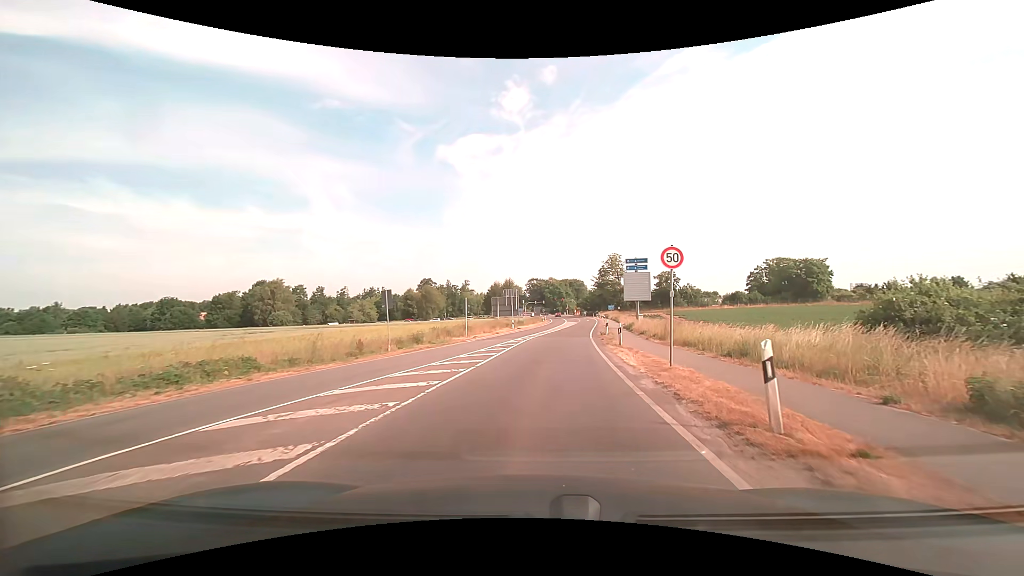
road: secondary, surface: asphalt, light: Day
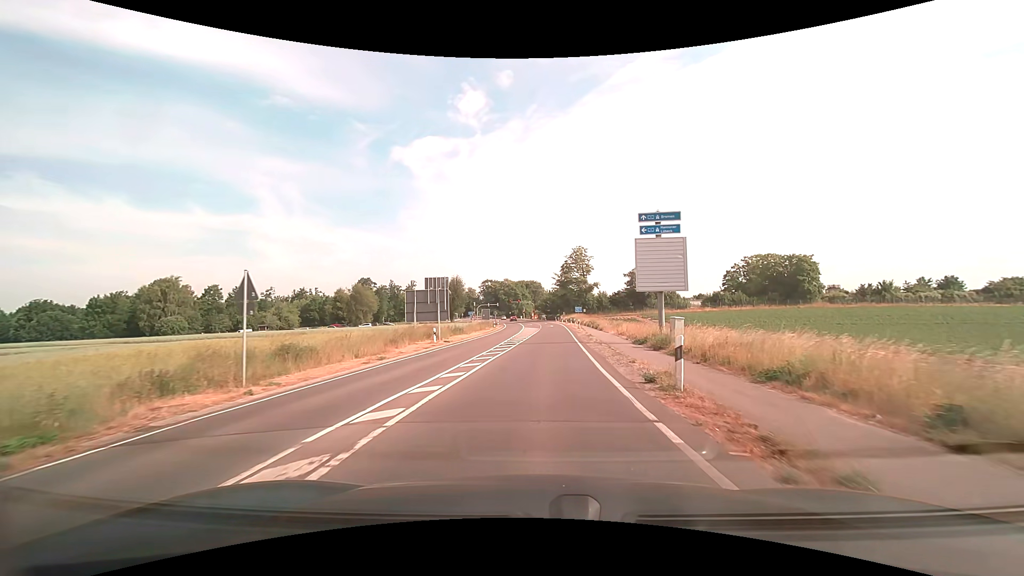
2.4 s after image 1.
(+1.3, +24.0) m; +5°
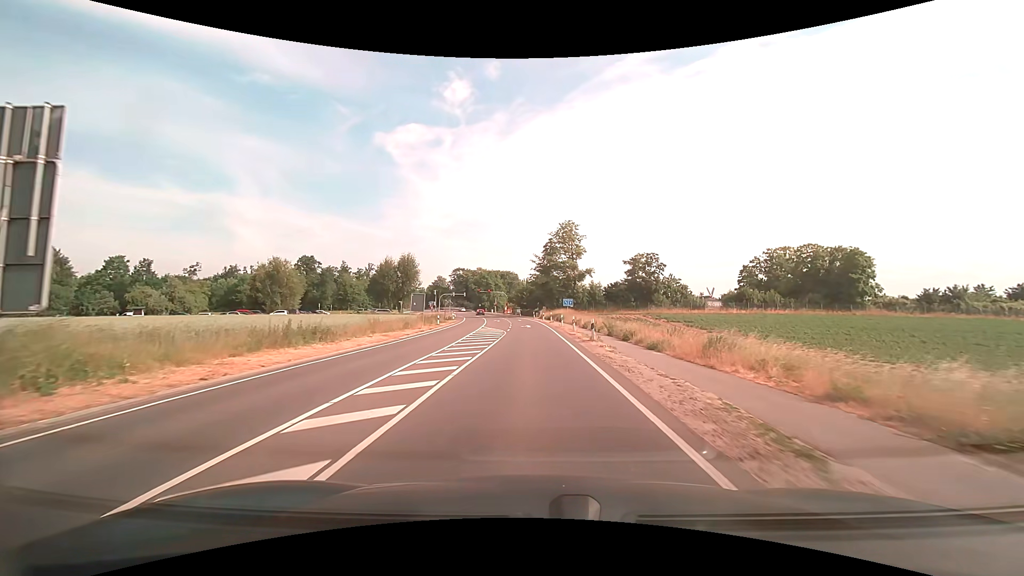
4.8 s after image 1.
(+0.9, +30.3) m; +3°
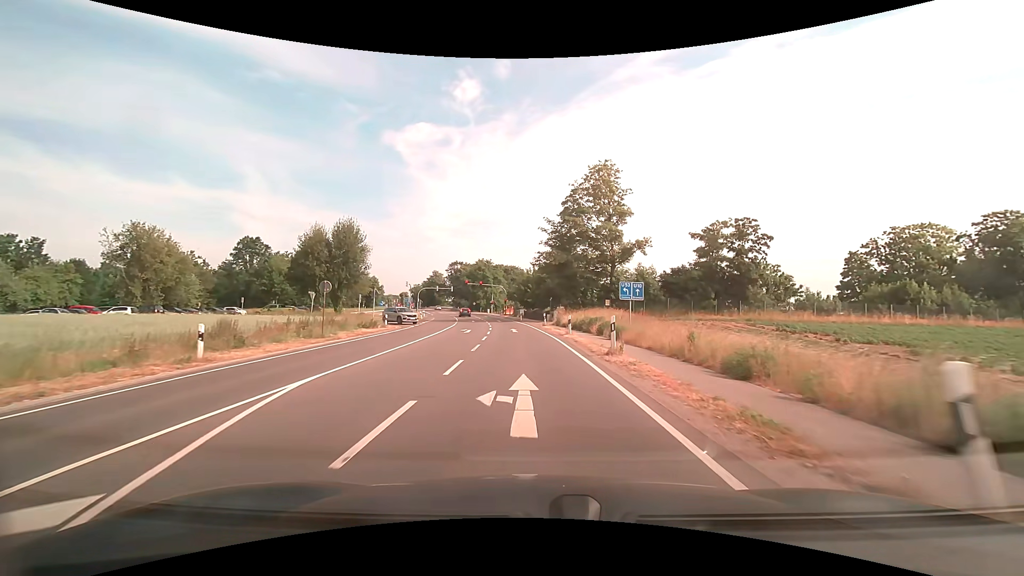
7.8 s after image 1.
(-0.2, +37.9) m; -1°
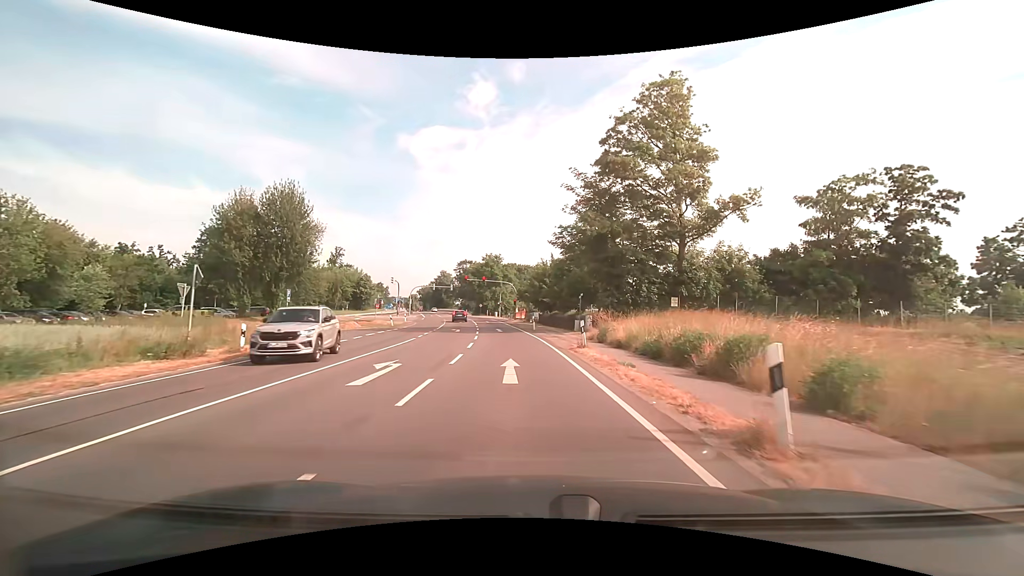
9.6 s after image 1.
(-0.3, +21.0) m; -2°
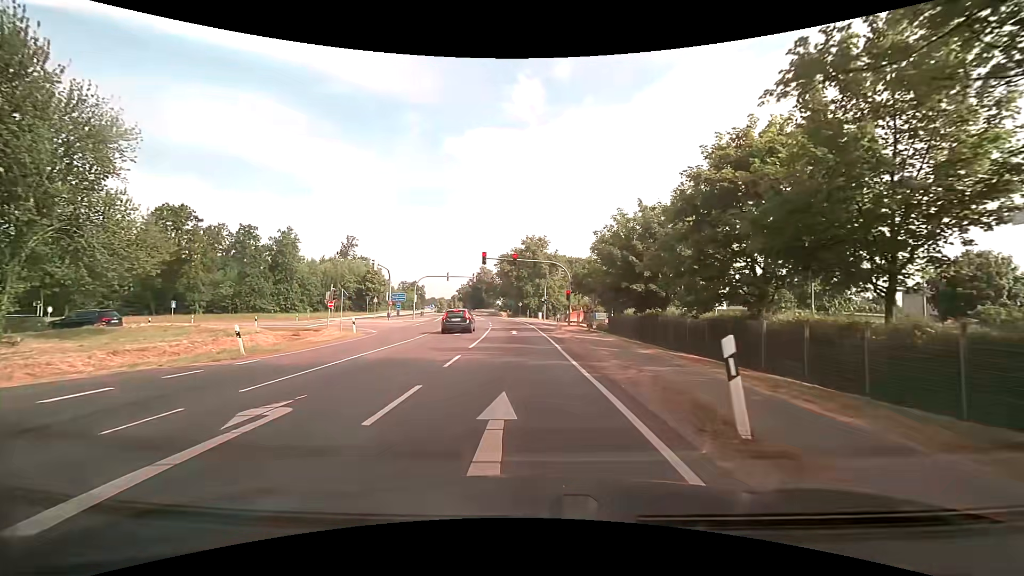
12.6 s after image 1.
(-1.3, +31.2) m; -5°
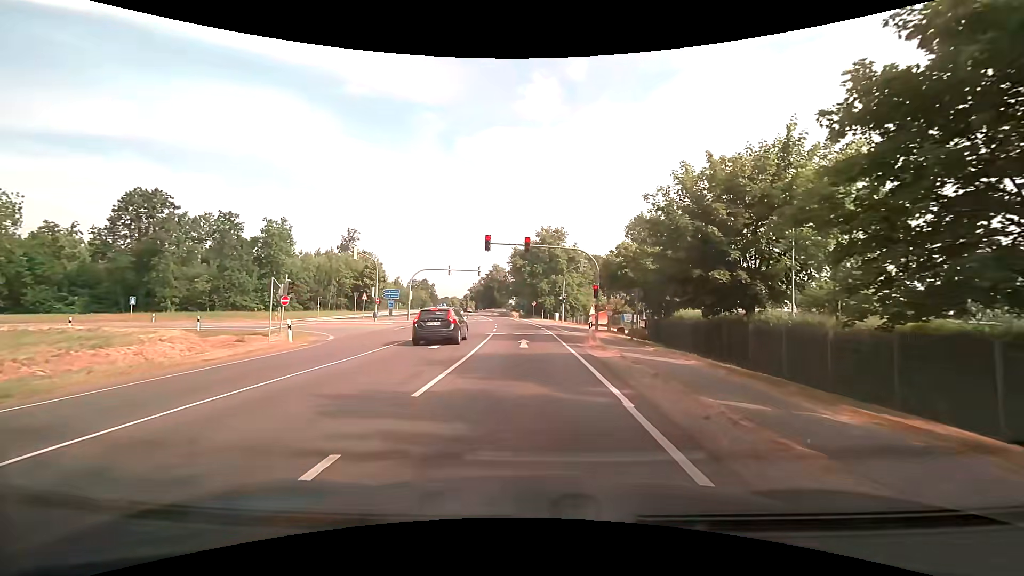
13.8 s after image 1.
(-0.2, +10.2) m; -1°
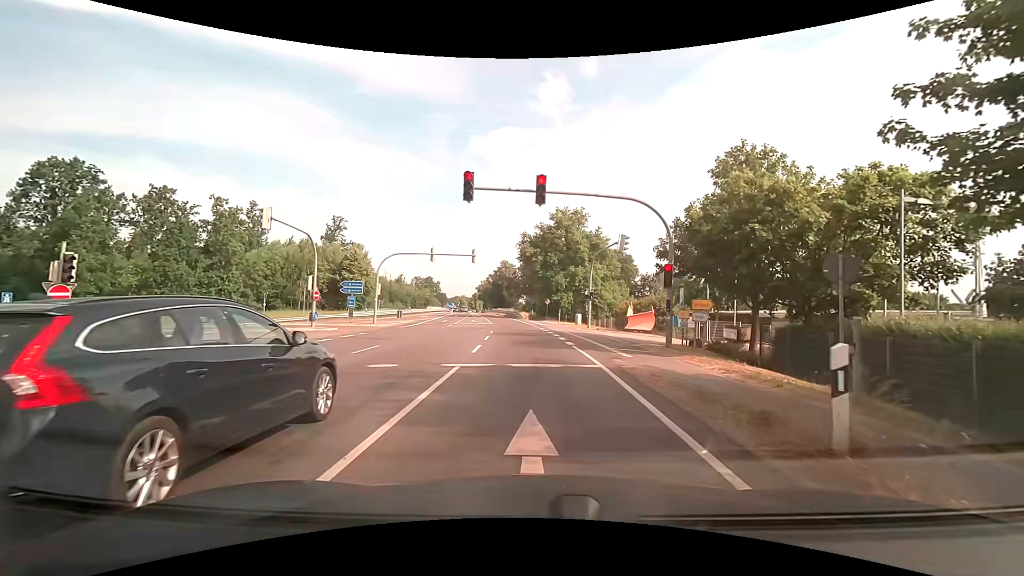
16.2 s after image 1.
(-0.2, +15.9) m; -1°
(0, +10) (0, +20) (-1, +30) (-1, +40) (-3, +50) (-4, +60) (-5, +70) (-7, +80) (-8, +90) (-10, +99) m
